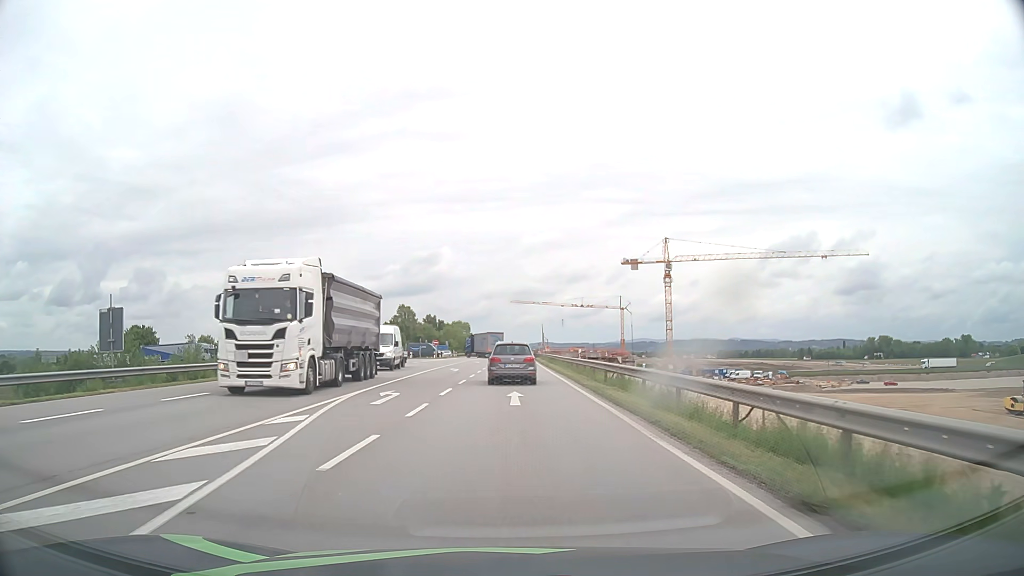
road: motorway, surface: asphalt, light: Day
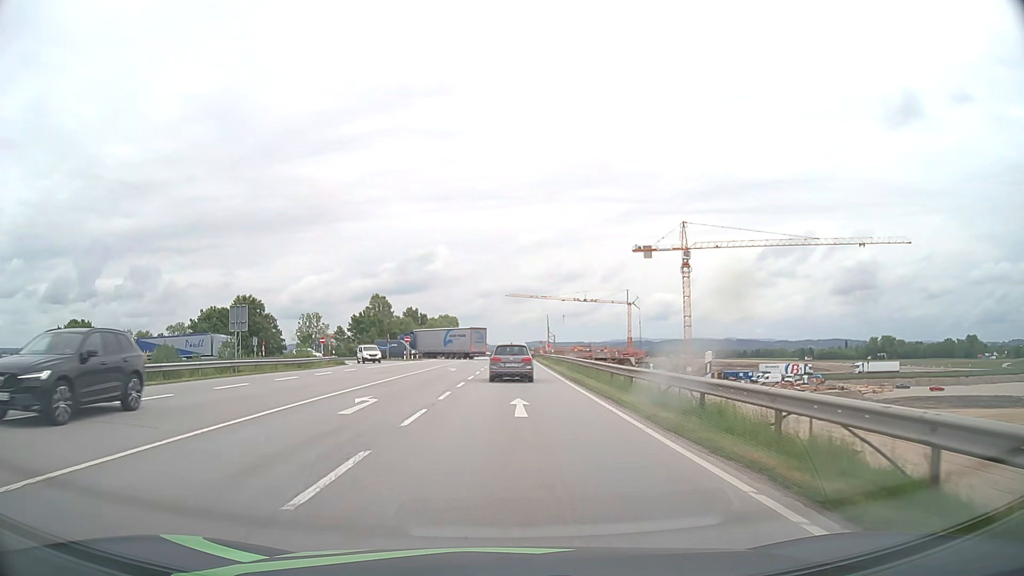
(+0.2, +26.0) m; 0°
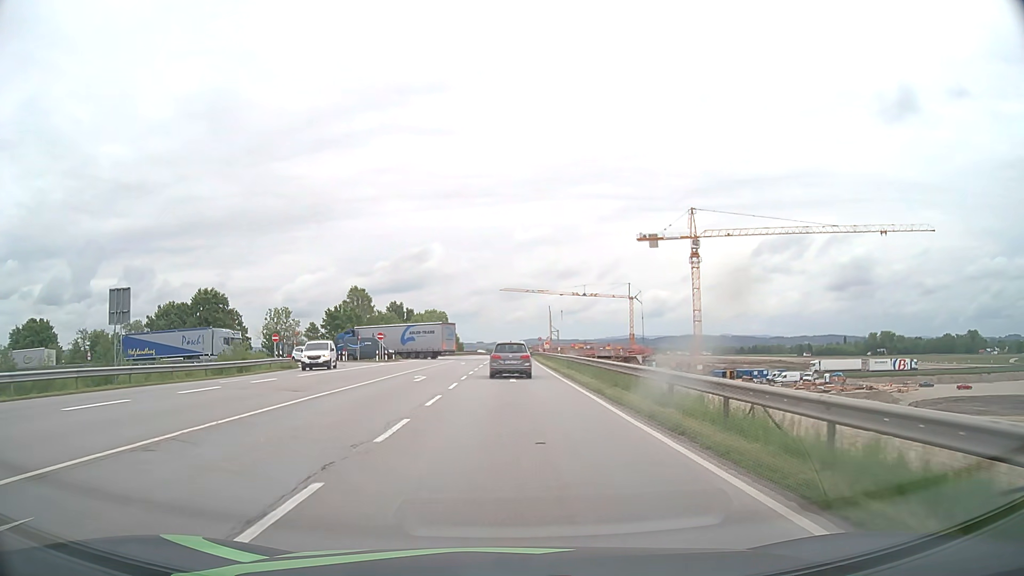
(+0.1, +14.0) m; +1°
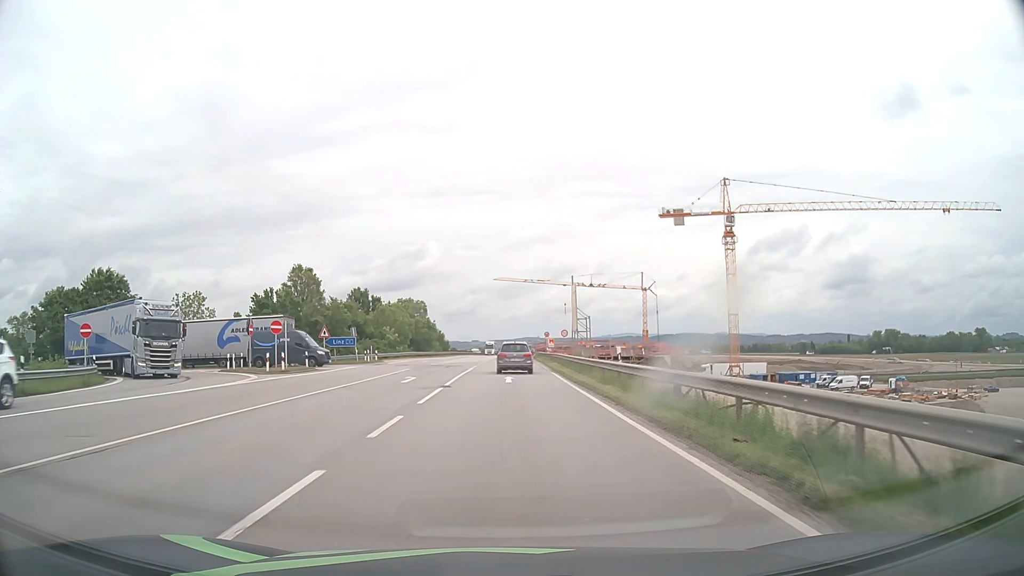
(+0.1, +29.2) m; 0°
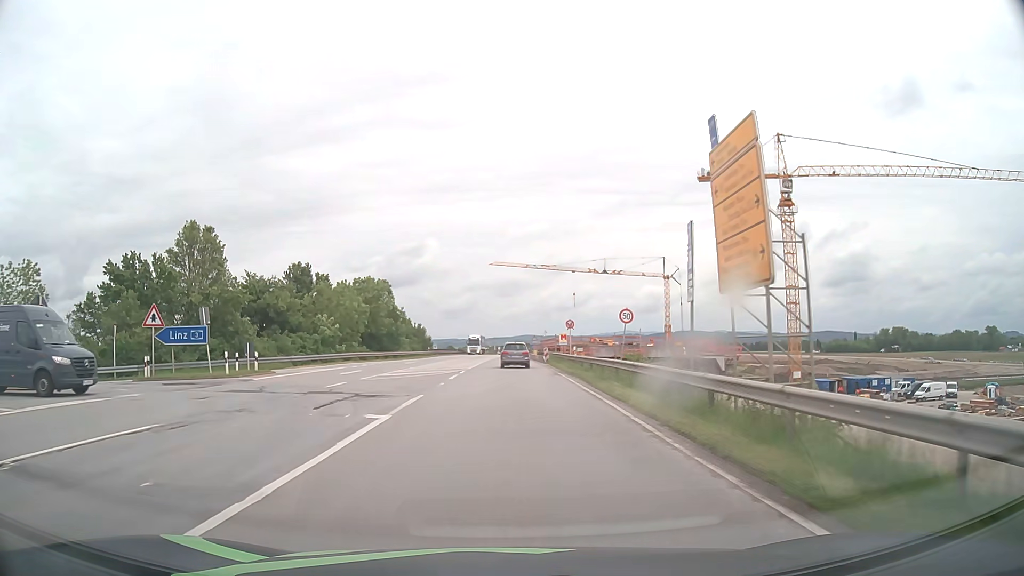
(+0.1, +30.0) m; 0°
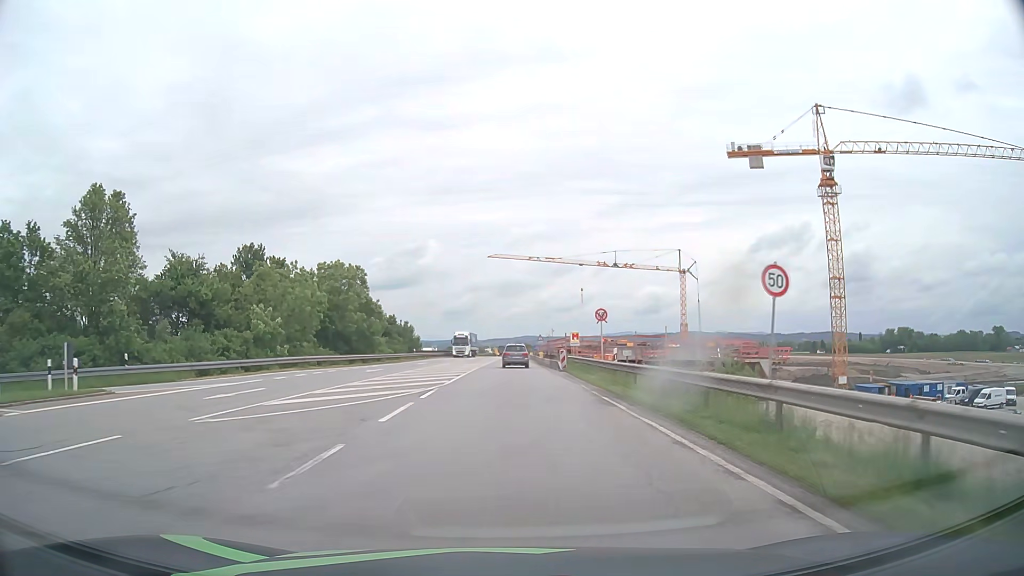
(0.0, +15.1) m; 0°
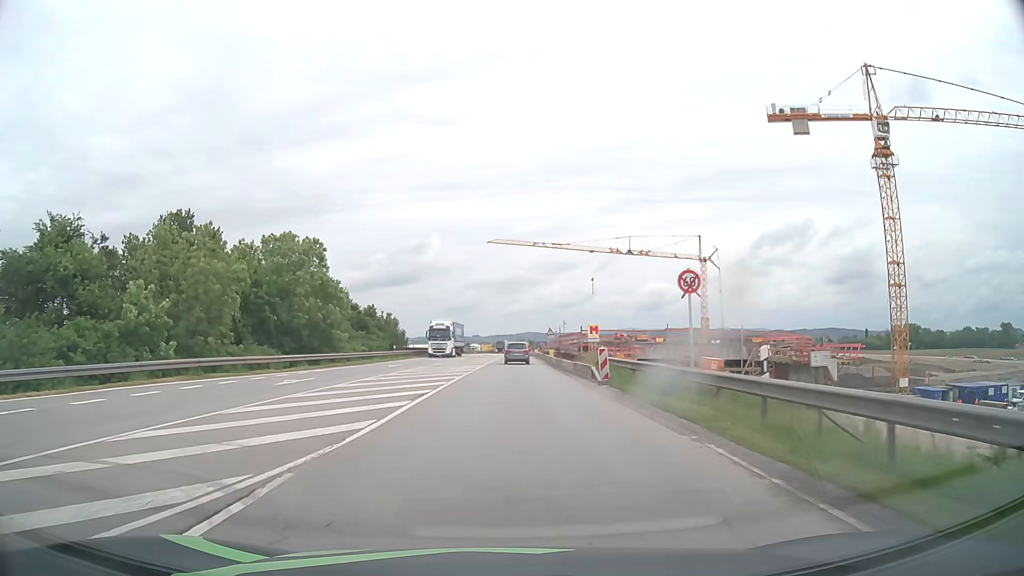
(+0.1, +15.2) m; 0°
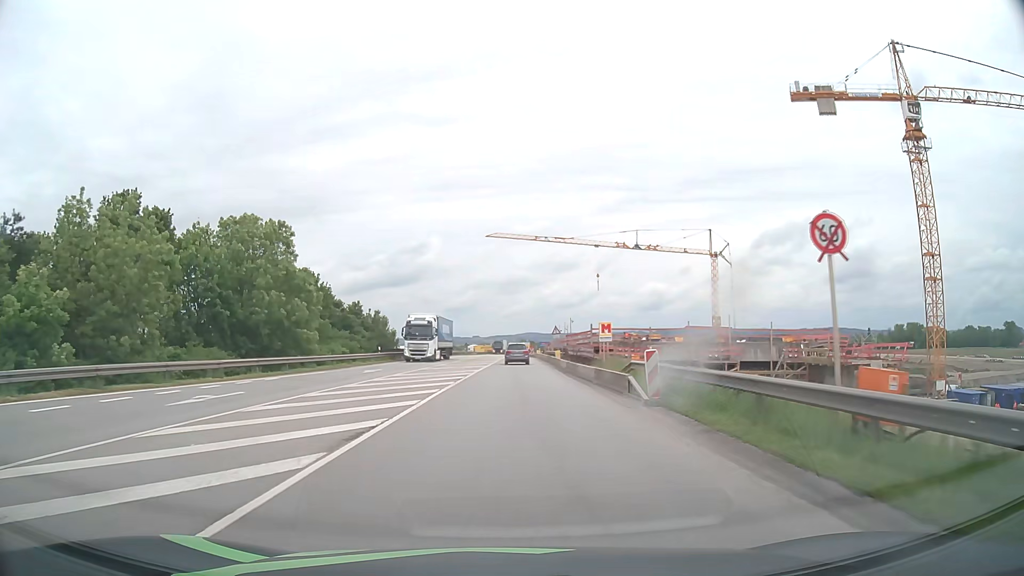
(0.0, +7.6) m; 0°
(0, +10) (0, +20) (0, +30) (0, +40) (0, +50) (0, +60) (0, +70) (0, +80) (0, +90) (+1, +100) m
